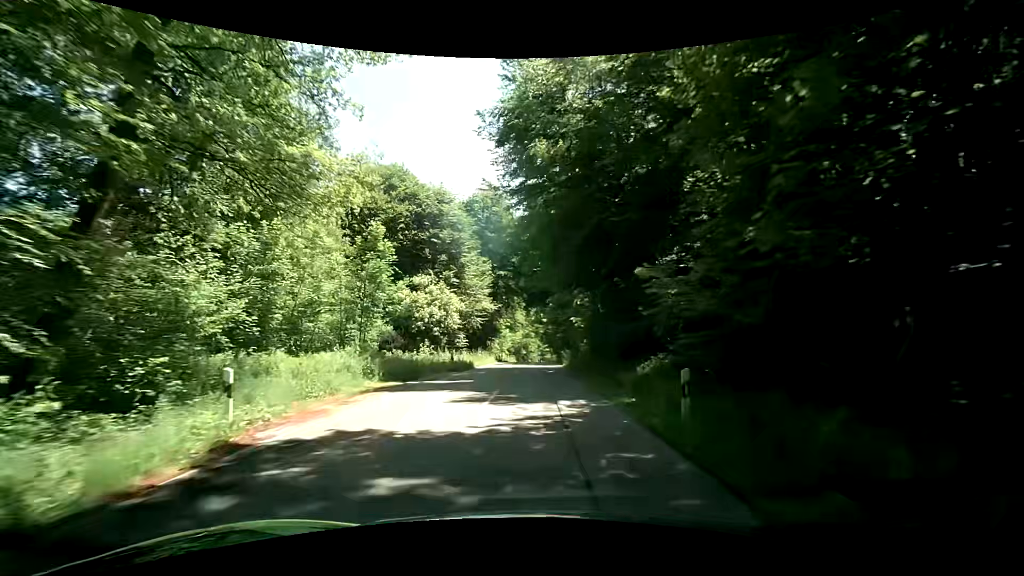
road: tertiary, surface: asphalt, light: Day
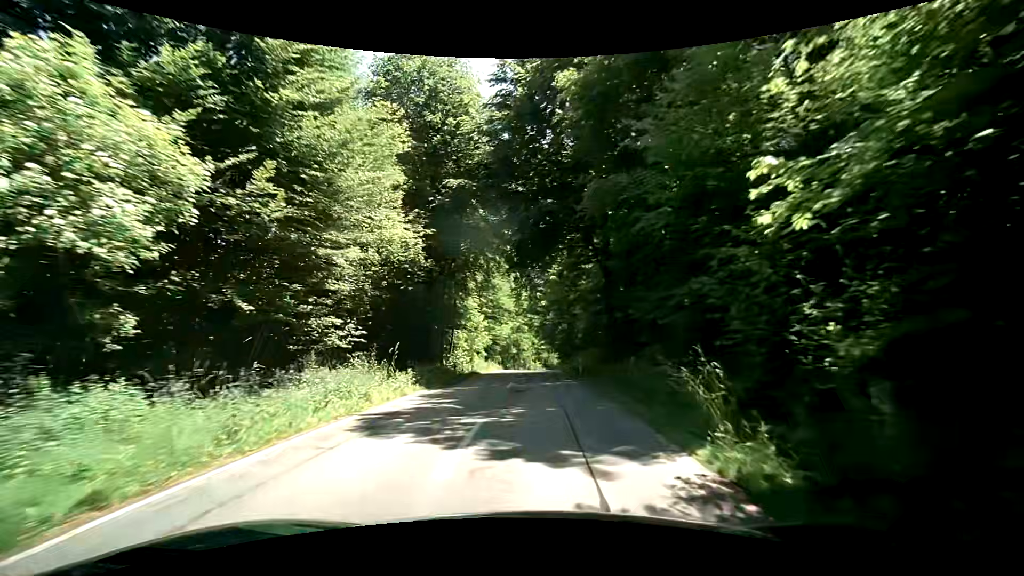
(+0.6, +29.5) m; +2°
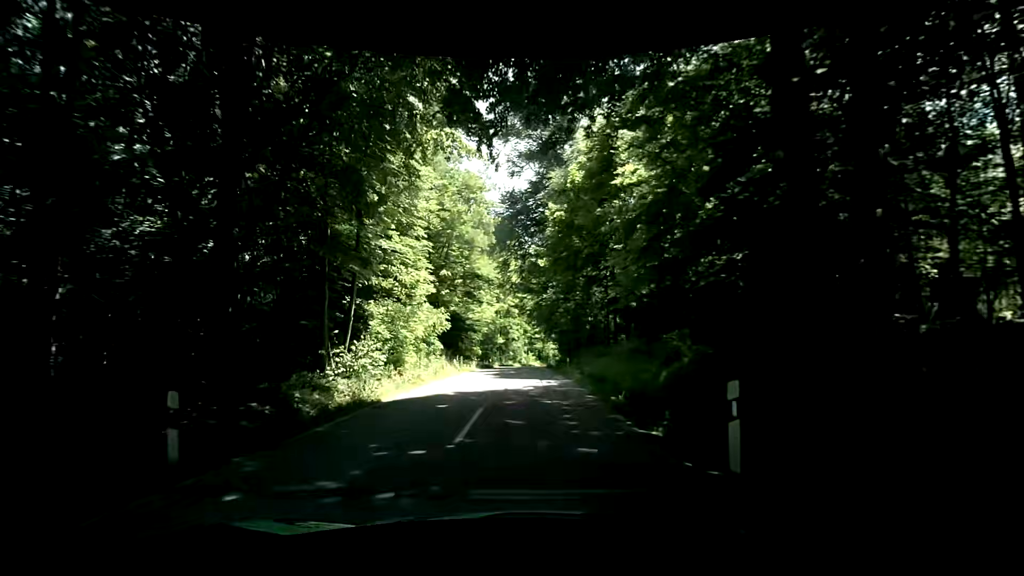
(-0.2, +21.4) m; 0°
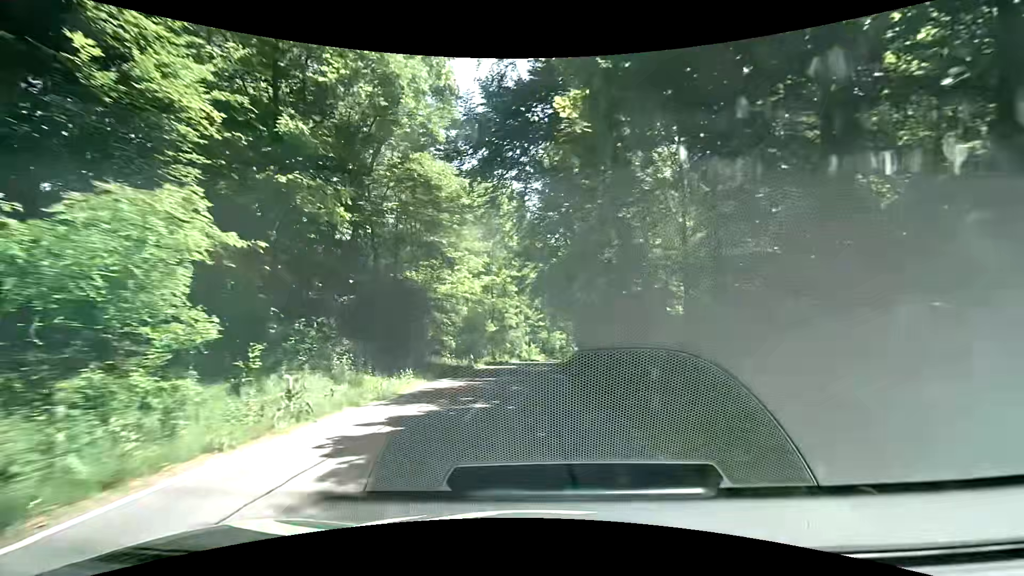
(0.0, +21.3) m; +1°
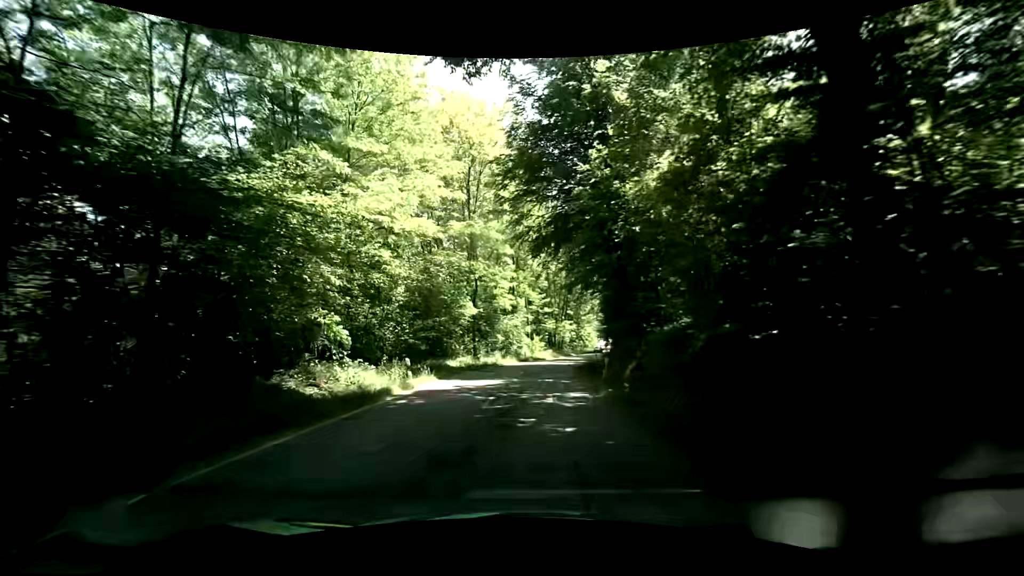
(-0.8, +21.7) m; -3°
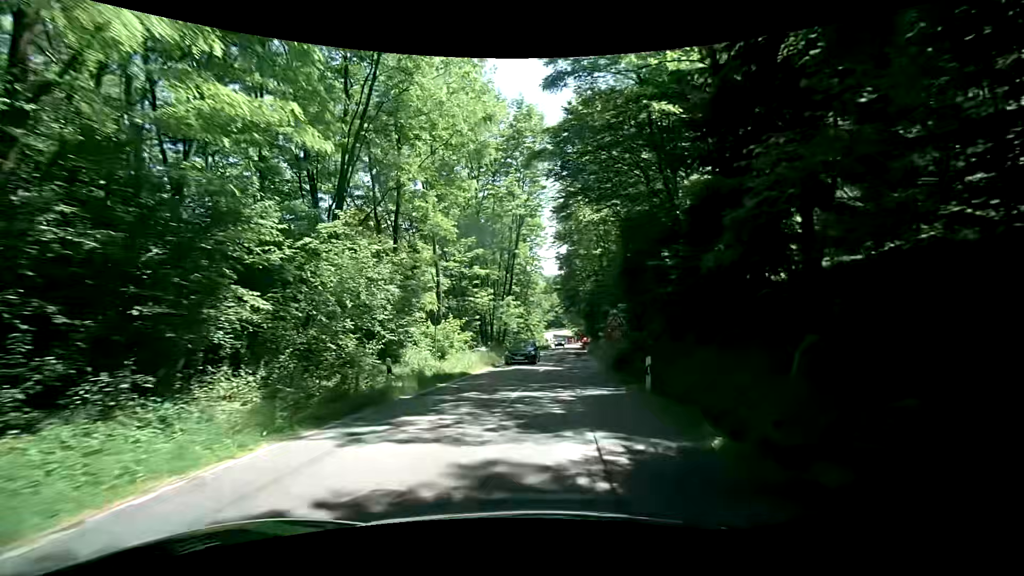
(+1.5, +34.9) m; +8°
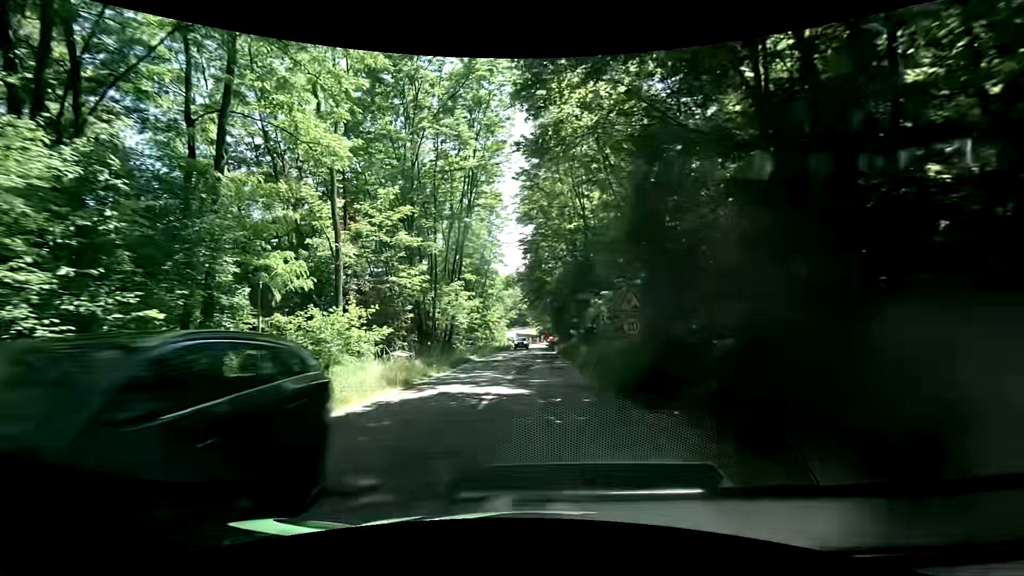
(+0.3, +11.5) m; +4°
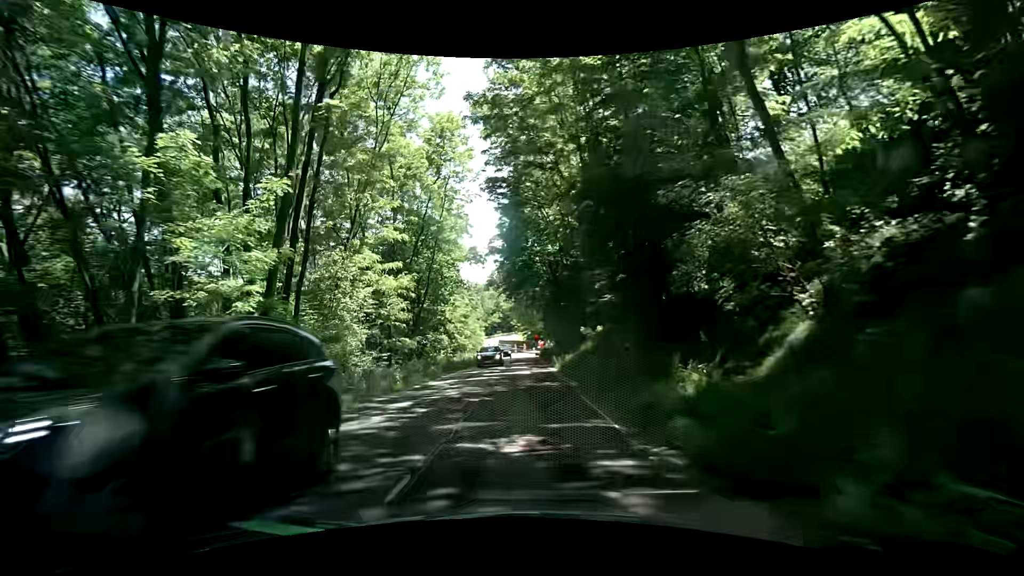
(+0.2, +24.5) m; +3°
